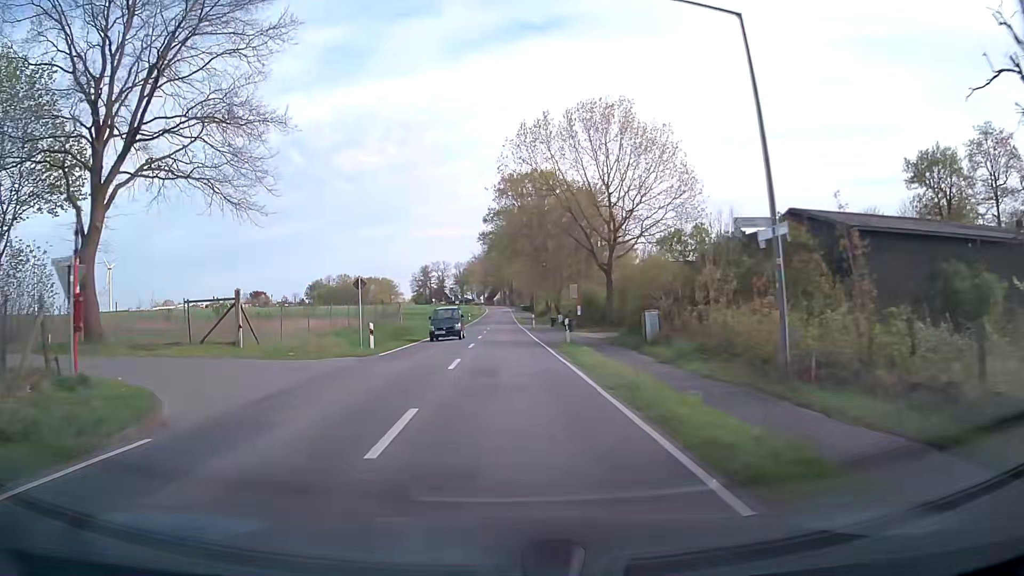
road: secondary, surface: asphalt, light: Day
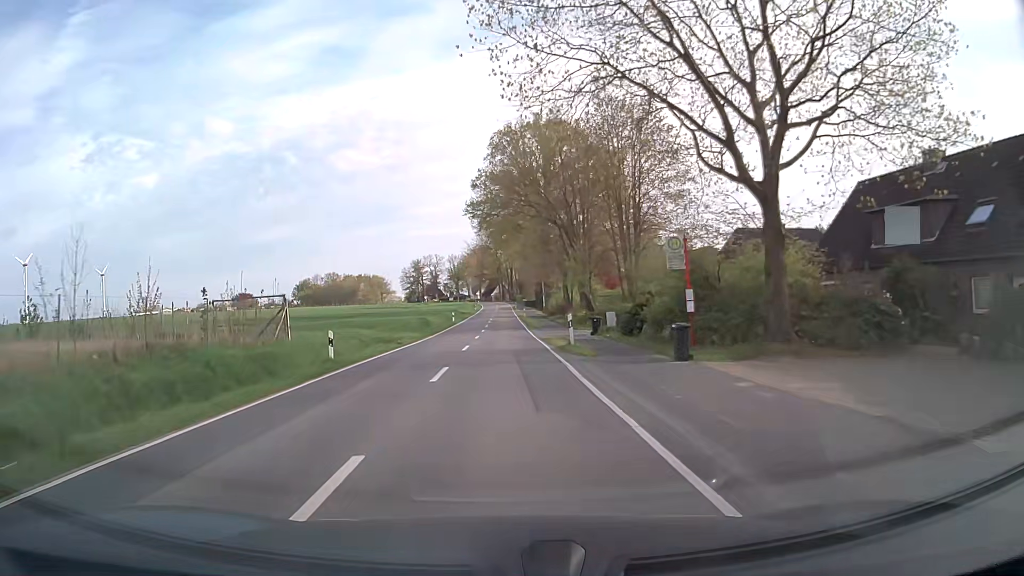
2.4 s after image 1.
(-0.2, +30.4) m; 0°
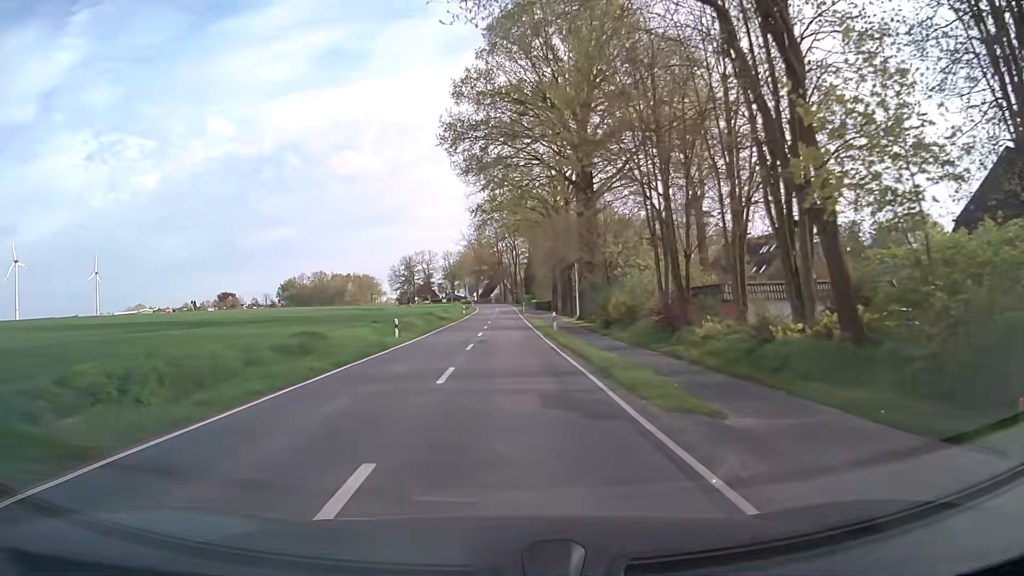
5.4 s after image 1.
(-0.6, +38.0) m; -1°
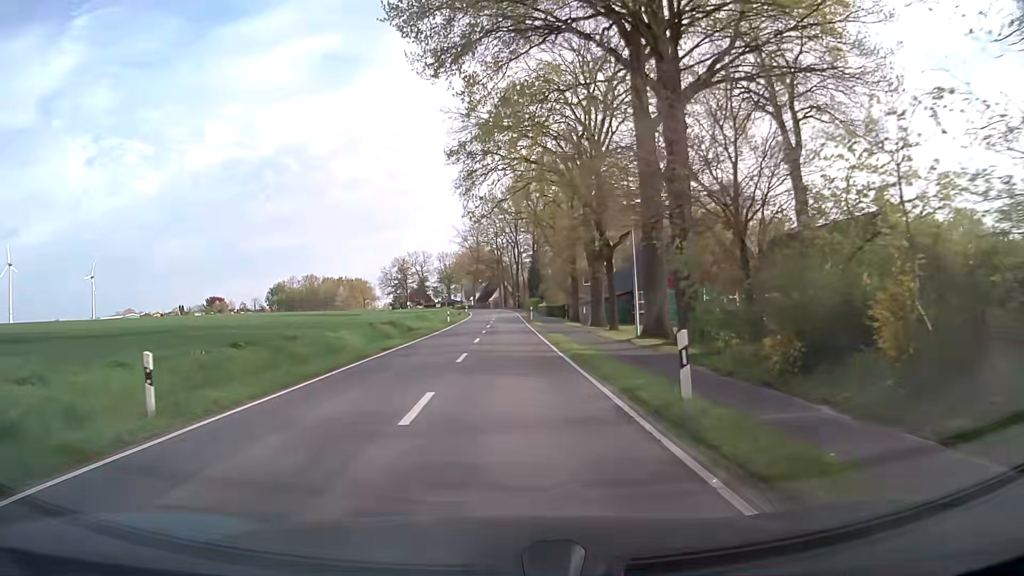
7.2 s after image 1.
(0.0, +22.7) m; 0°
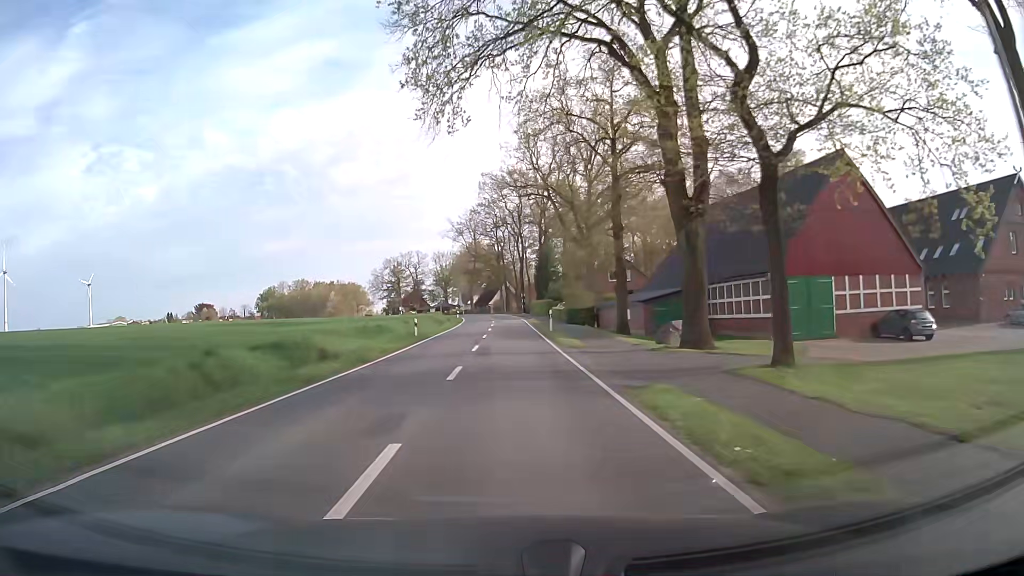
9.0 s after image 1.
(+0.1, +22.6) m; 0°
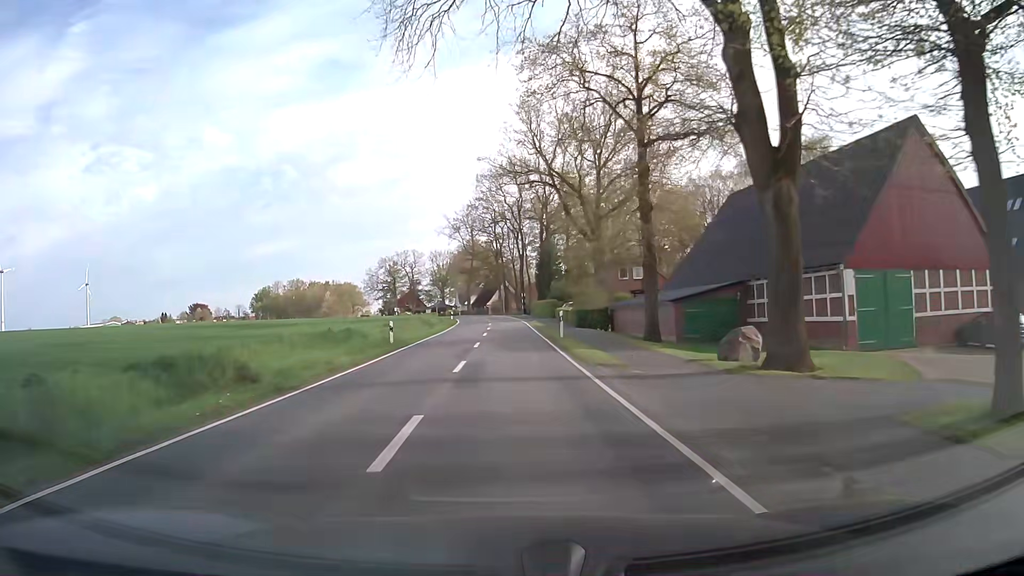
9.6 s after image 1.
(0.0, +7.5) m; 0°
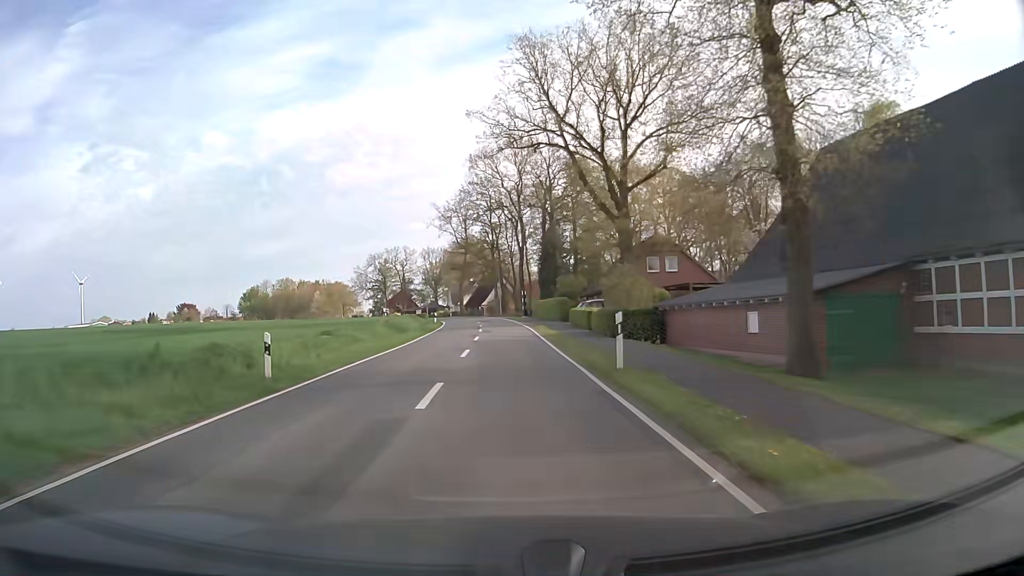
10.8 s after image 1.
(+0.1, +15.1) m; +1°
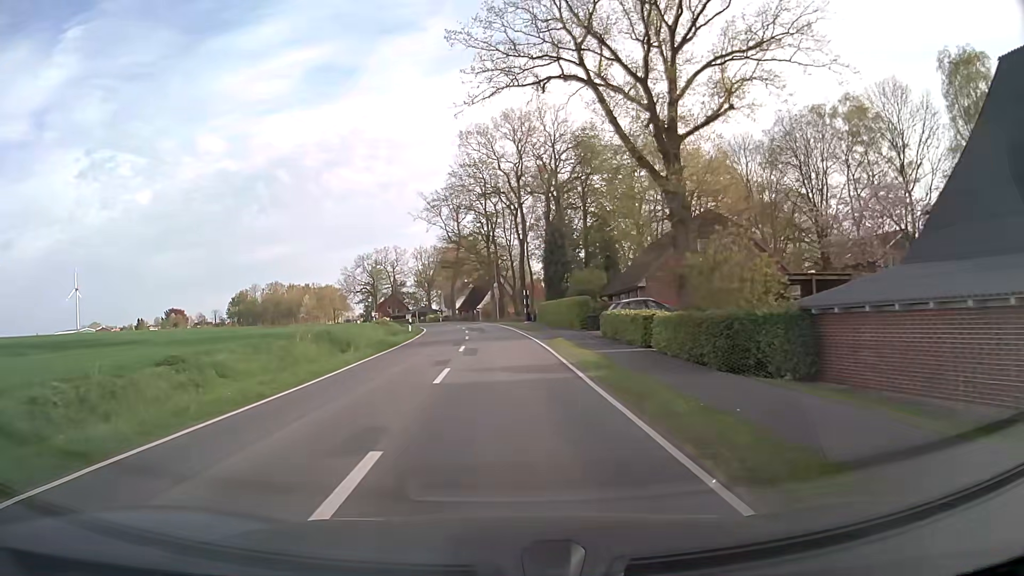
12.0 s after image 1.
(-0.1, +15.1) m; 0°
(0, +10) (0, +20) (0, +30) (-1, +40) (-2, +50) (-3, +60) (-4, +70) (-6, +80) (-9, +89) (-11, +99) m
